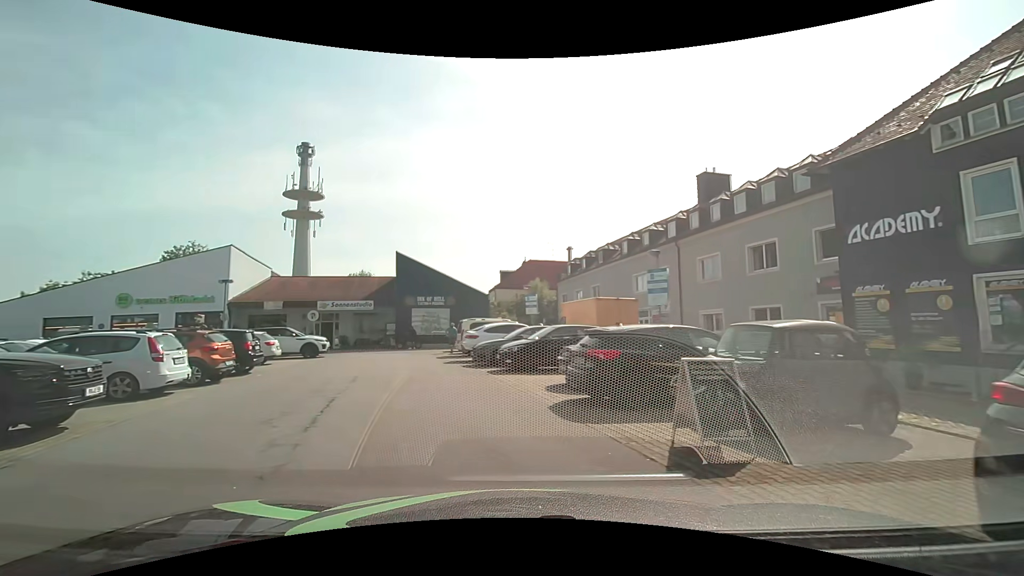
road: service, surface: asphalt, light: Day
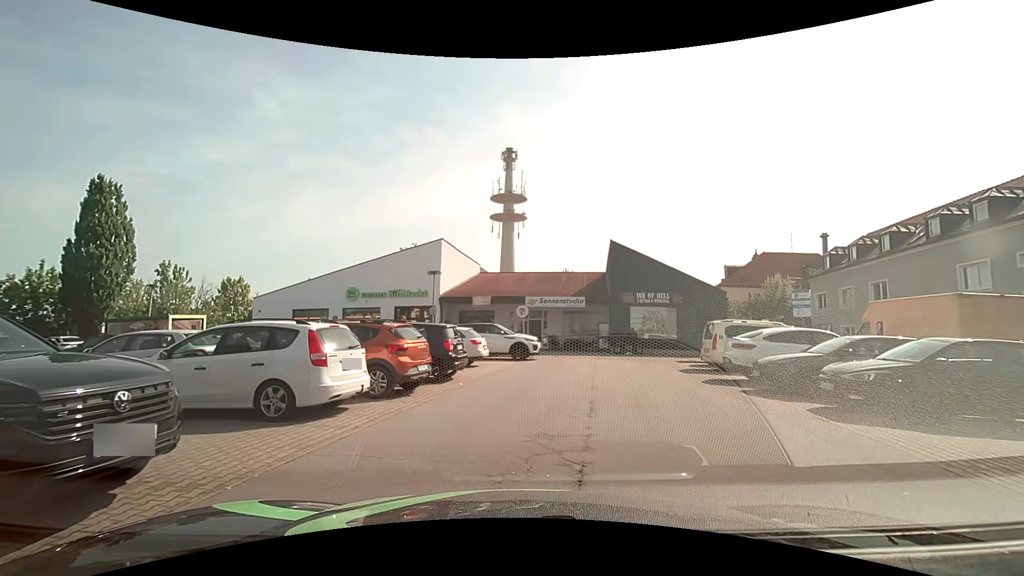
(-1.7, +5.6) m; -22°
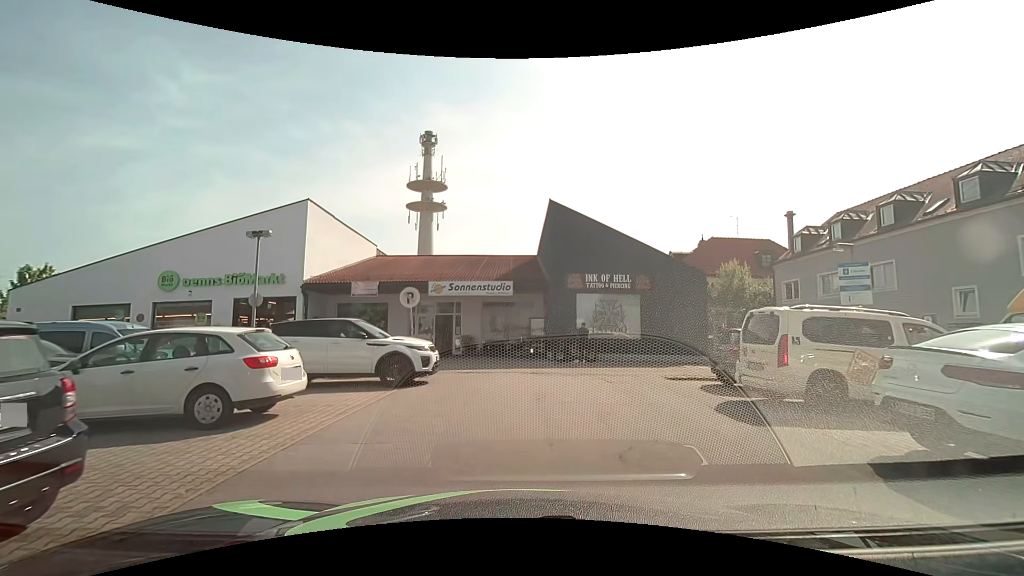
(+0.7, +10.2) m; +8°
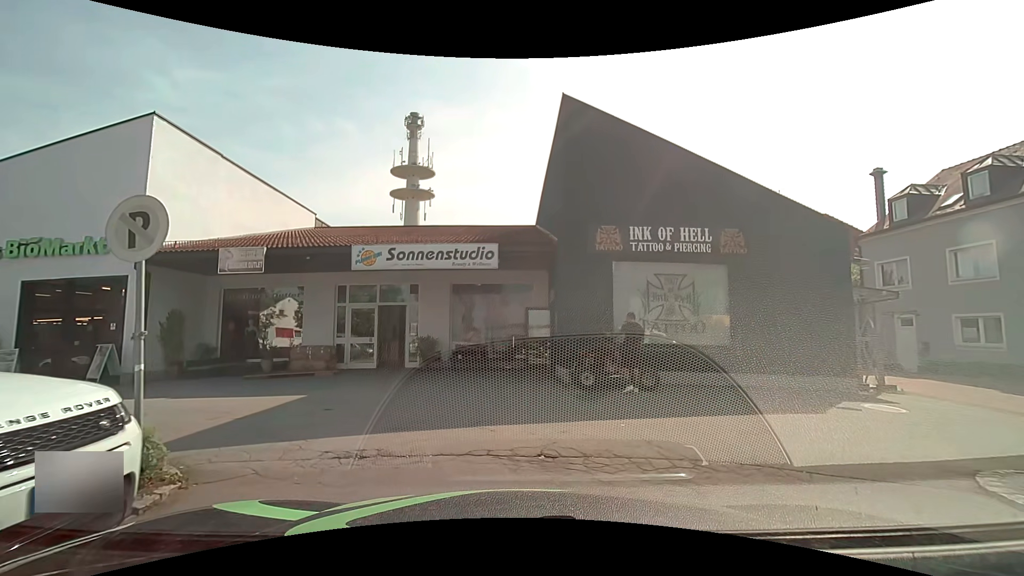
(+0.2, +10.0) m; +2°
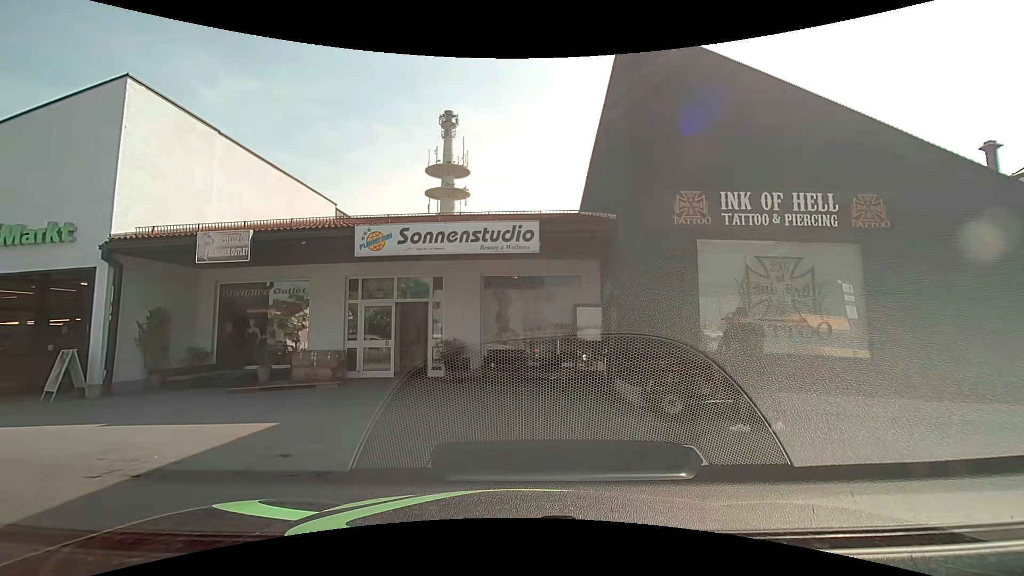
(-0.1, +3.0) m; -5°
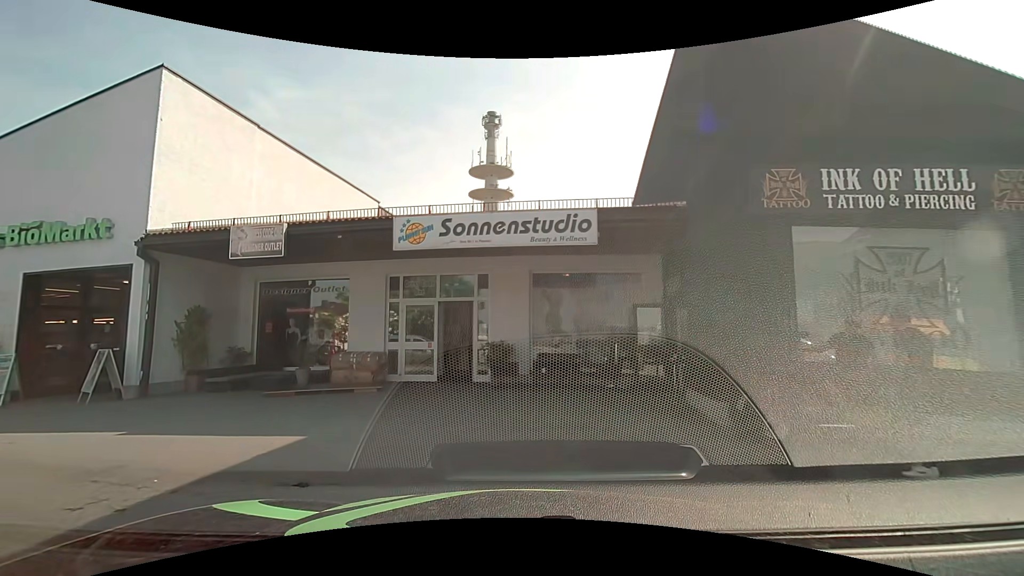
(0.0, +1.2) m; -4°
